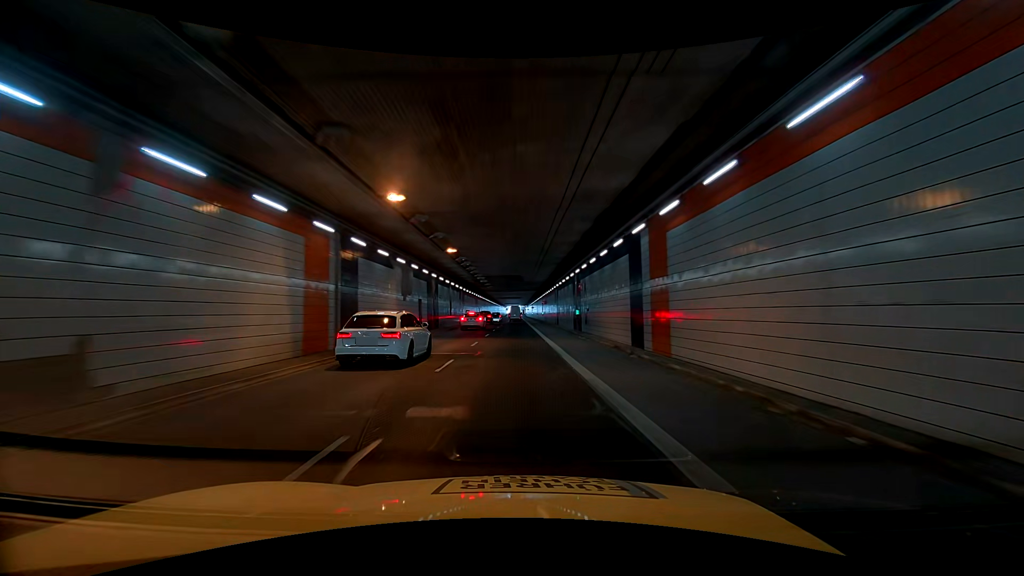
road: trunk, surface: asphalt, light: Day
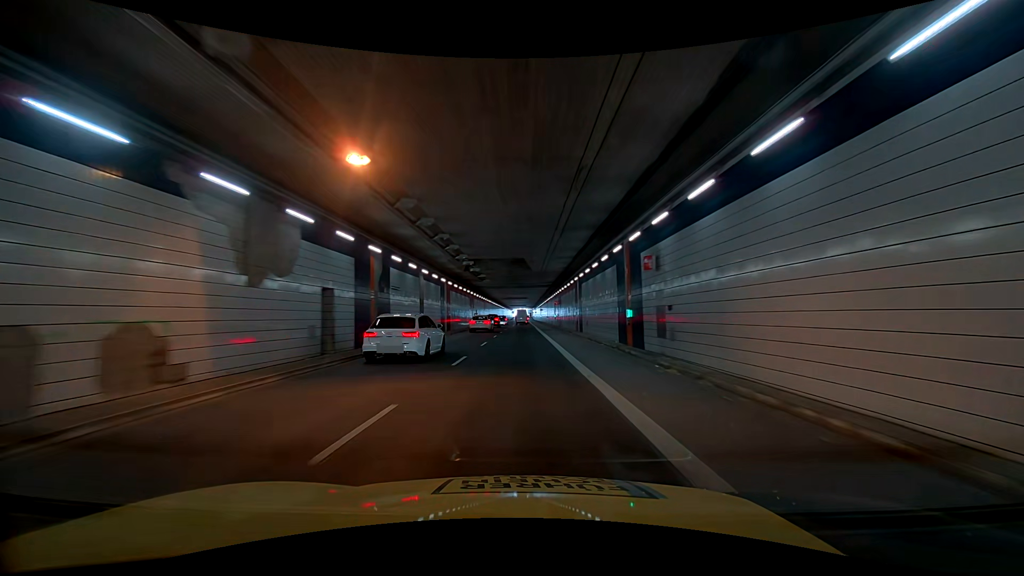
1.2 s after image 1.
(-0.5, +16.2) m; -2°
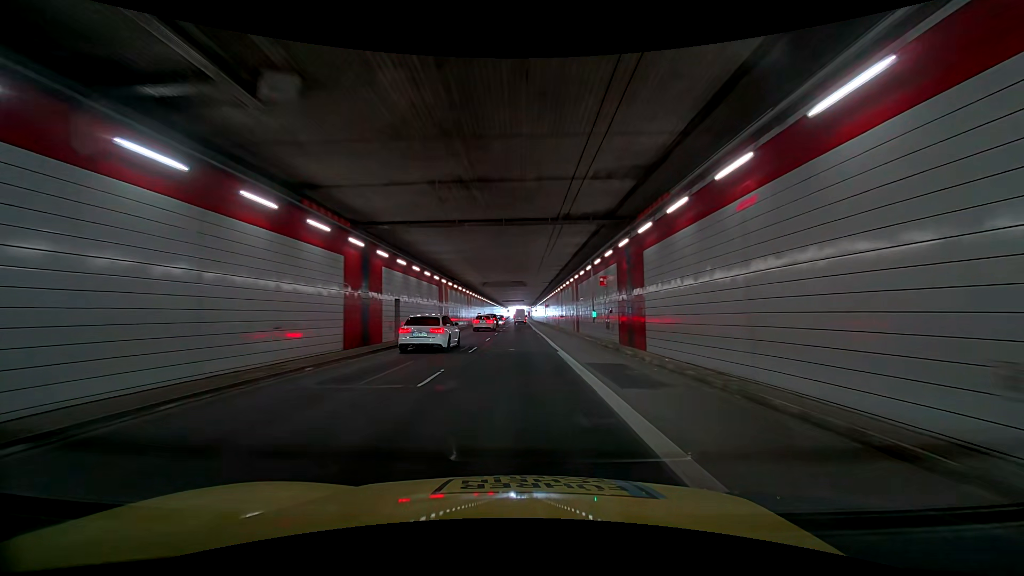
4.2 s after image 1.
(0.0, +40.7) m; 0°
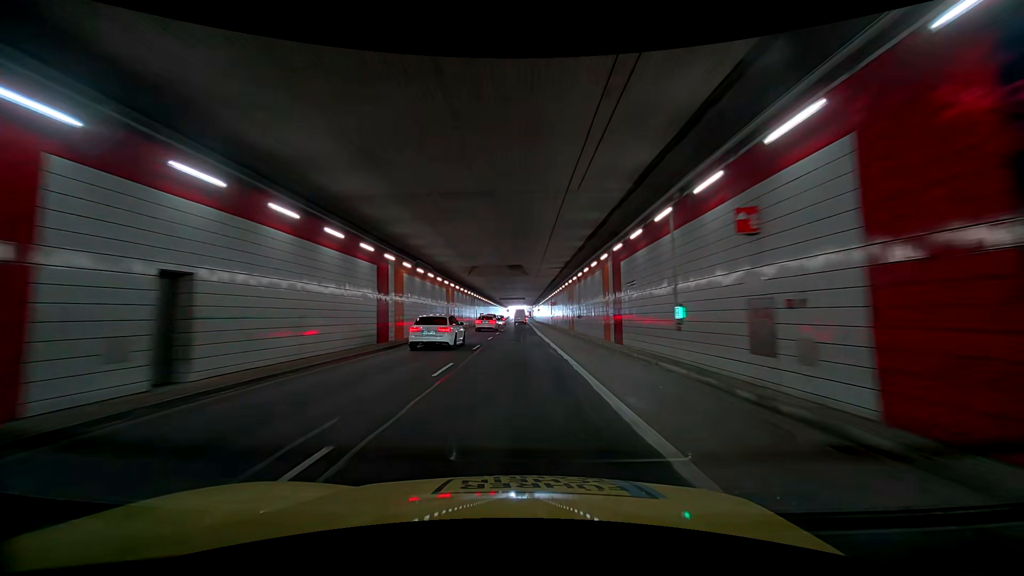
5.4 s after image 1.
(0.0, +16.4) m; 0°
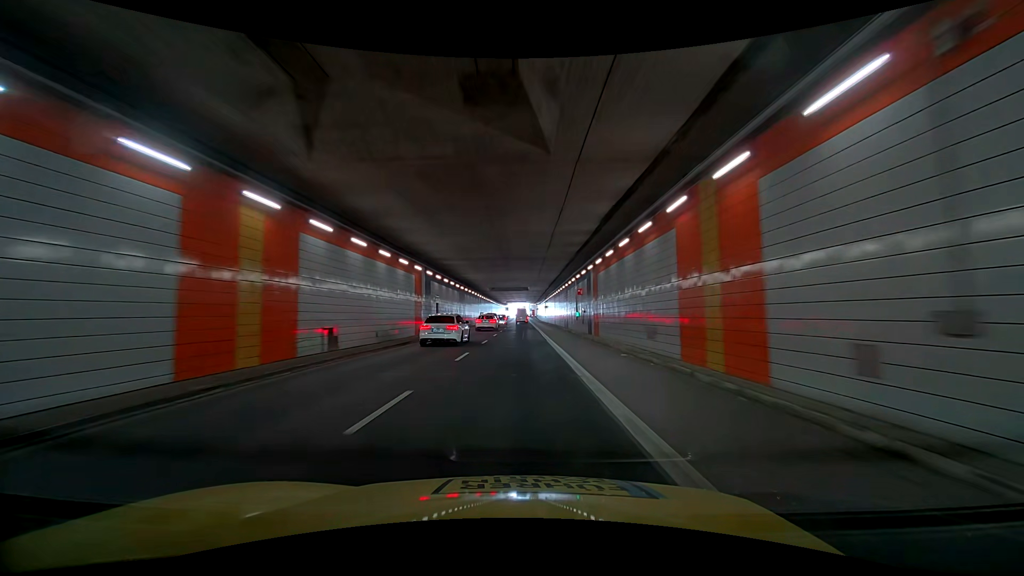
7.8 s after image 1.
(0.0, +32.9) m; 0°
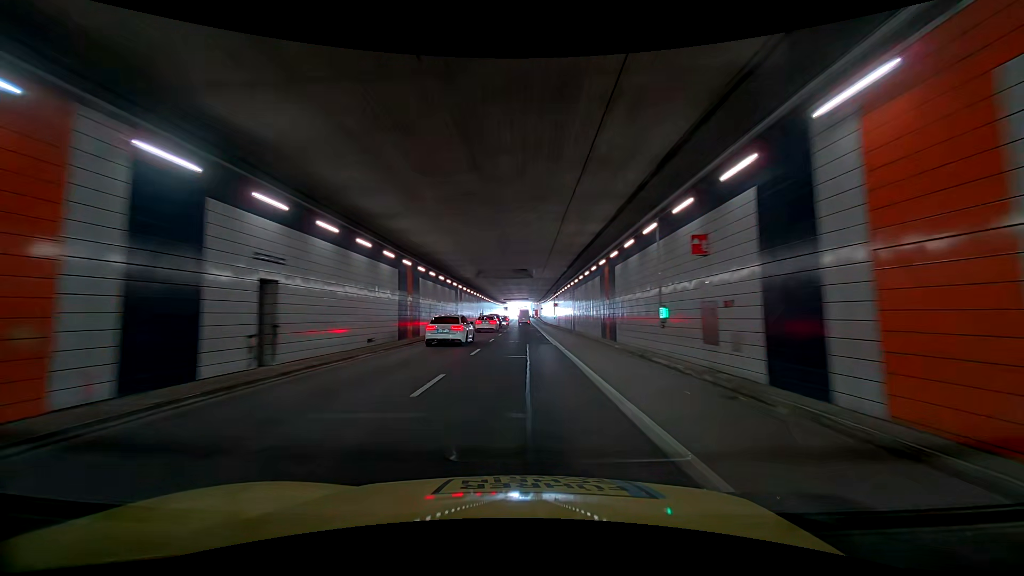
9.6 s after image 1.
(0.0, +24.6) m; 0°
